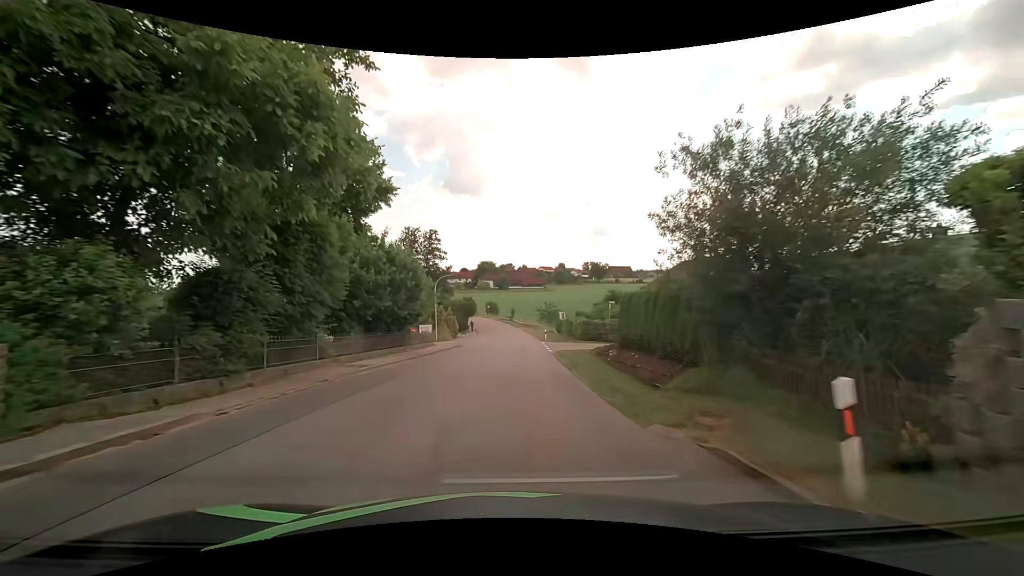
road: tertiary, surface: asphalt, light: Day
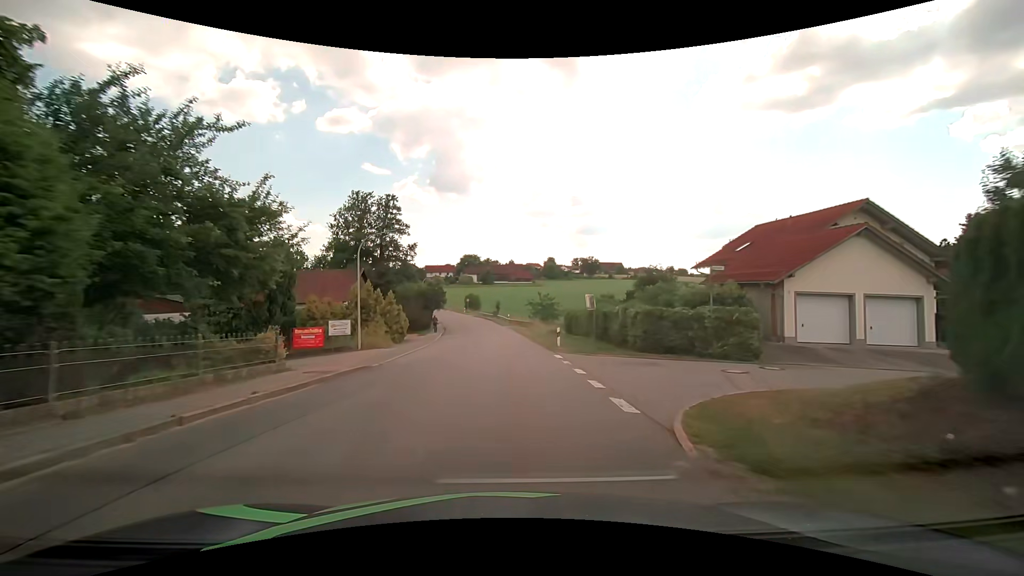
(+0.4, +23.0) m; +2°
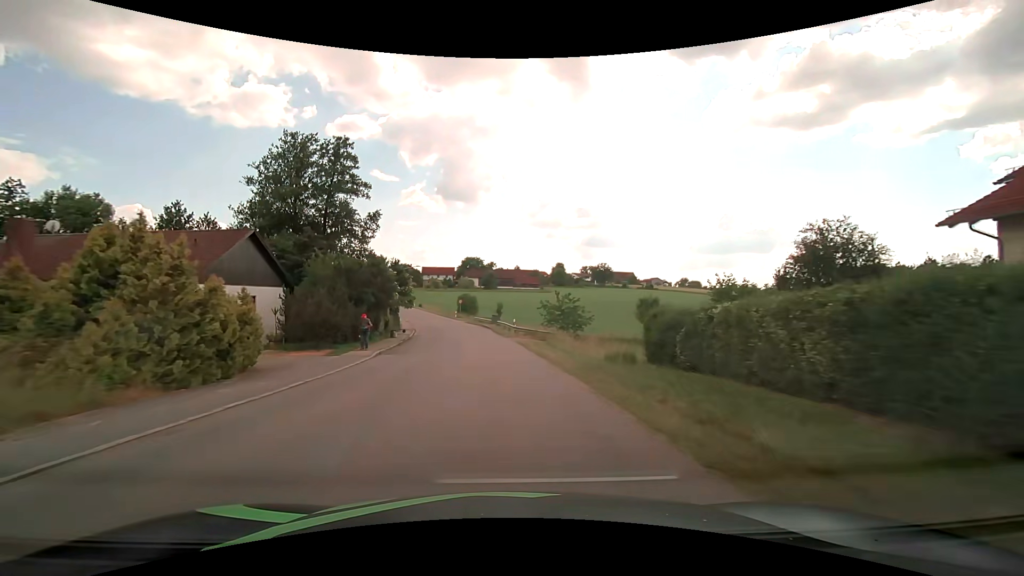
(0.0, +22.9) m; -1°
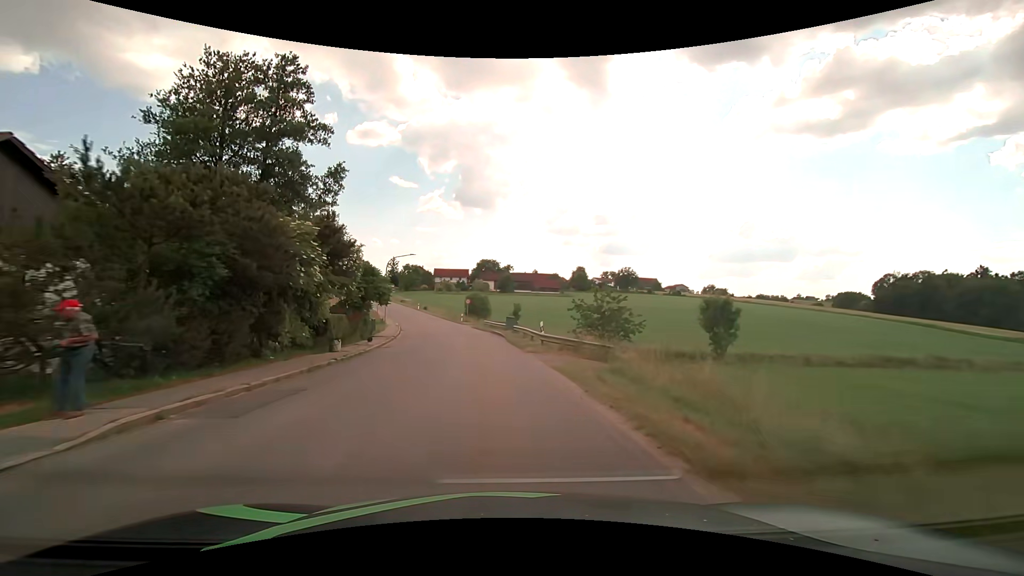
(-0.2, +15.1) m; -2°
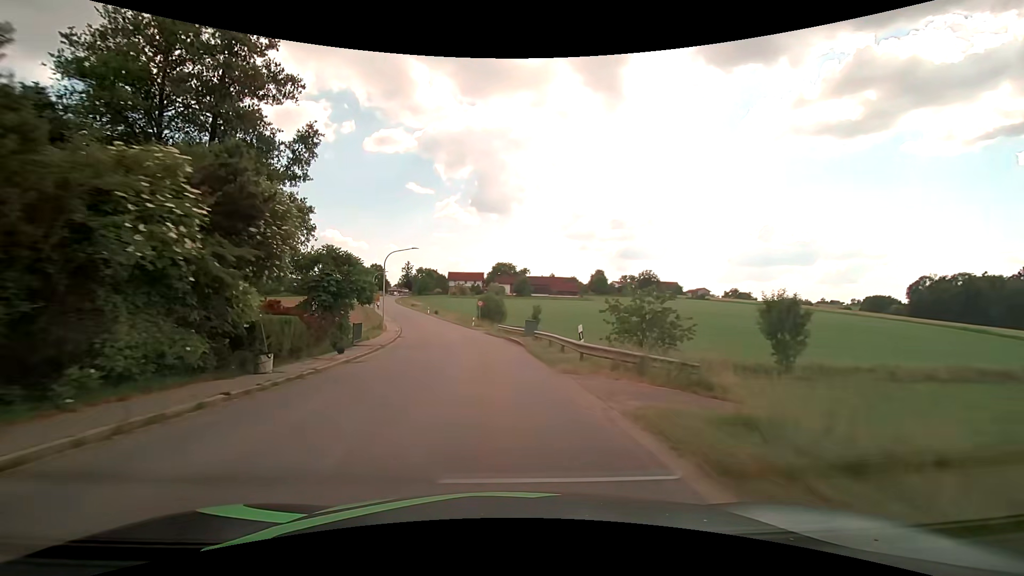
(-0.1, +7.5) m; -2°
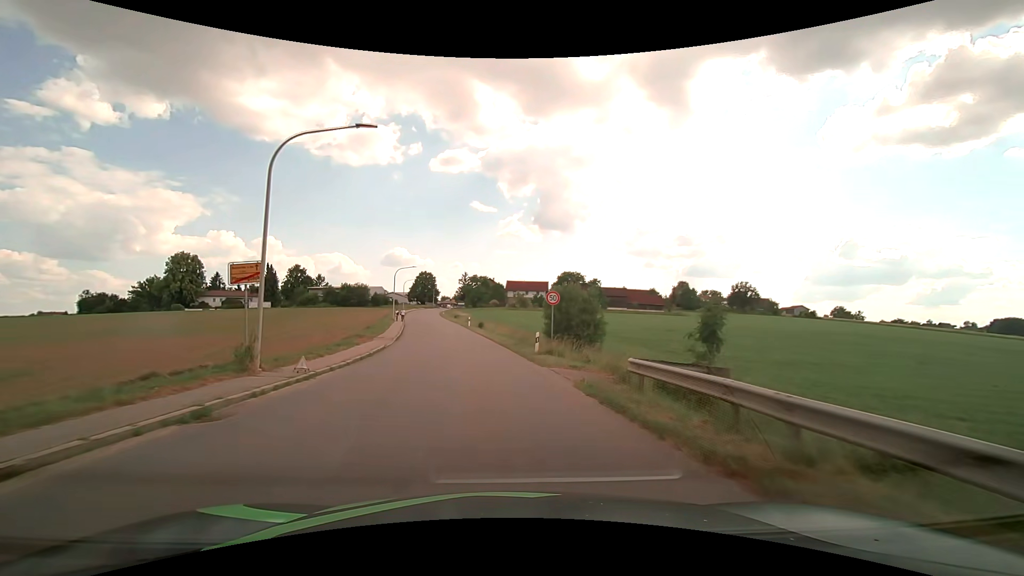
(-1.9, +30.0) m; -7°
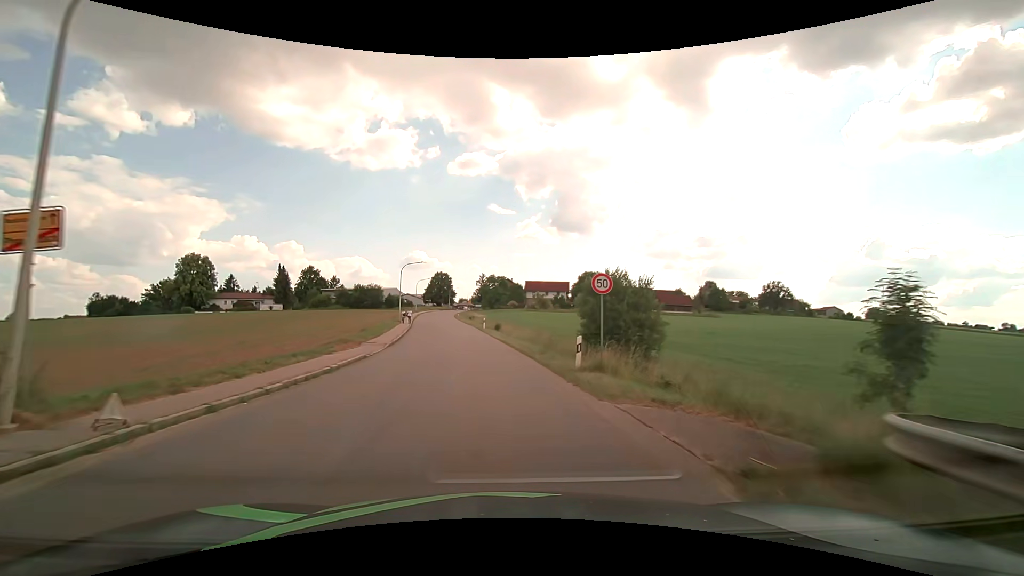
(-0.1, +7.5) m; -2°
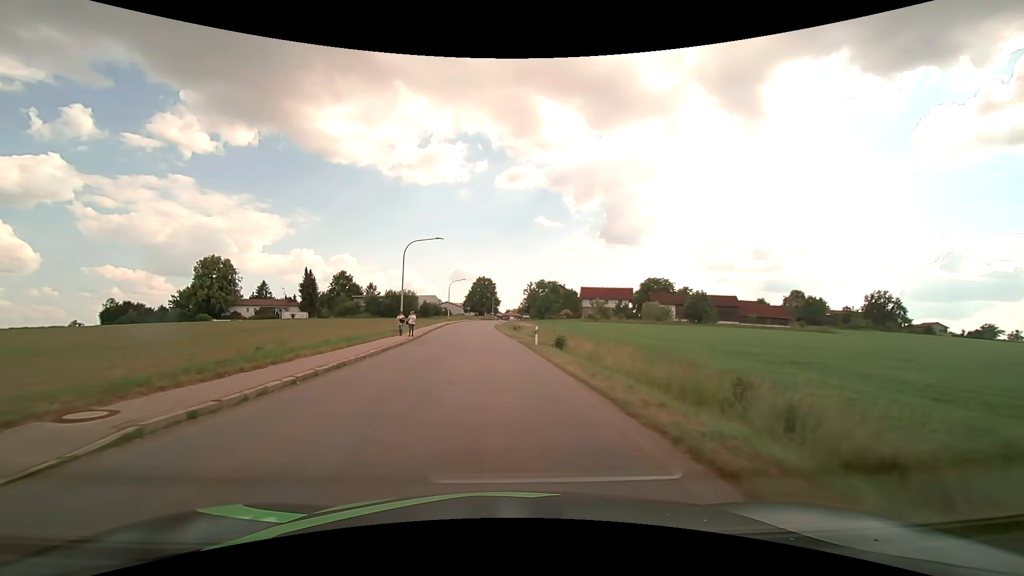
(-1.2, +22.4) m; -5°
(0, +10) (-1, +20) (-1, +30) (-2, +40) (-3, +50) (-3, +60) (-4, +70) (-4, +80) (-4, +90) (-4, +100) m
